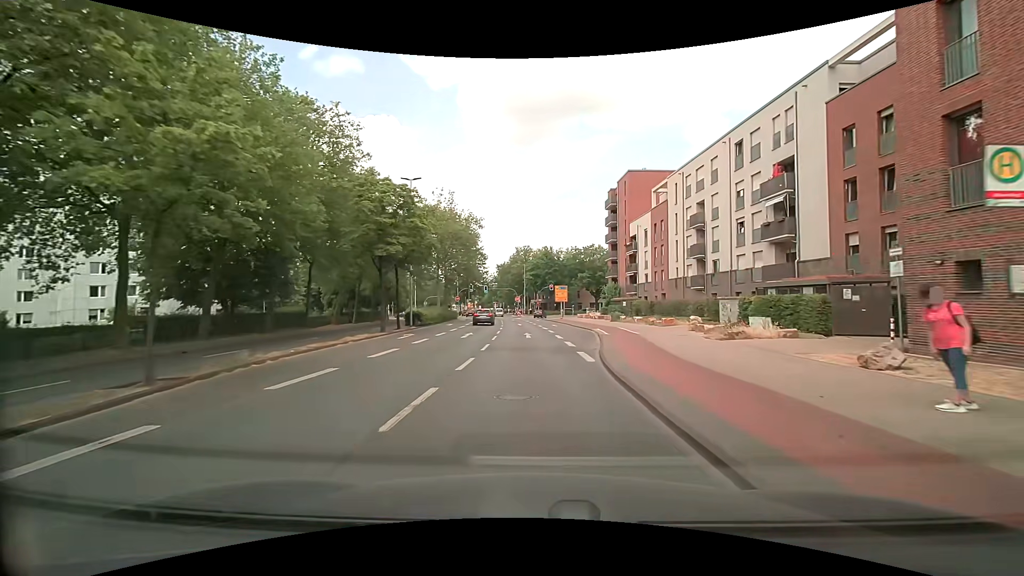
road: secondary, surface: asphalt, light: Day
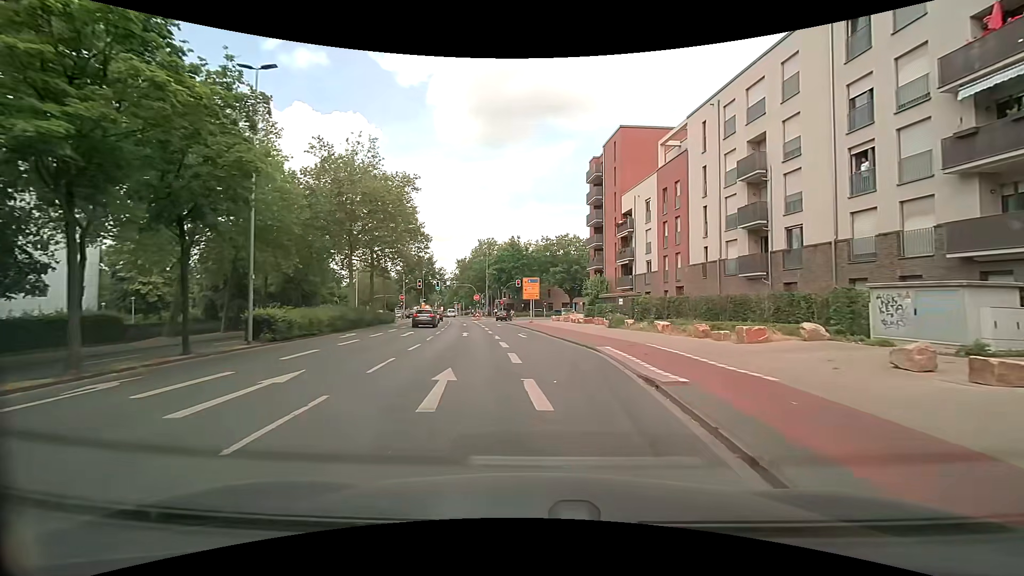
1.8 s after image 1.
(+1.0, +18.6) m; +5°
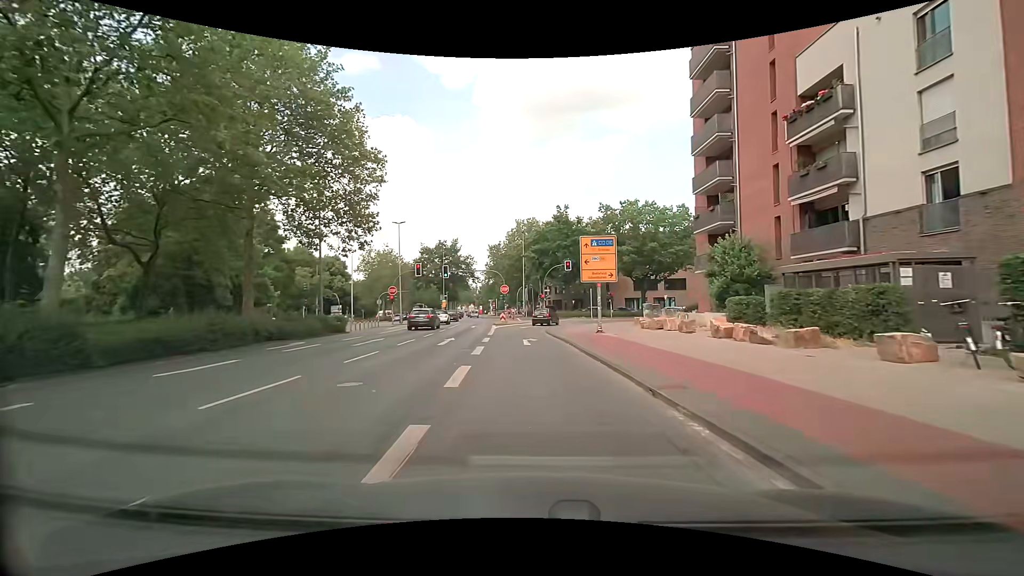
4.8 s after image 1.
(-0.9, +28.3) m; -6°
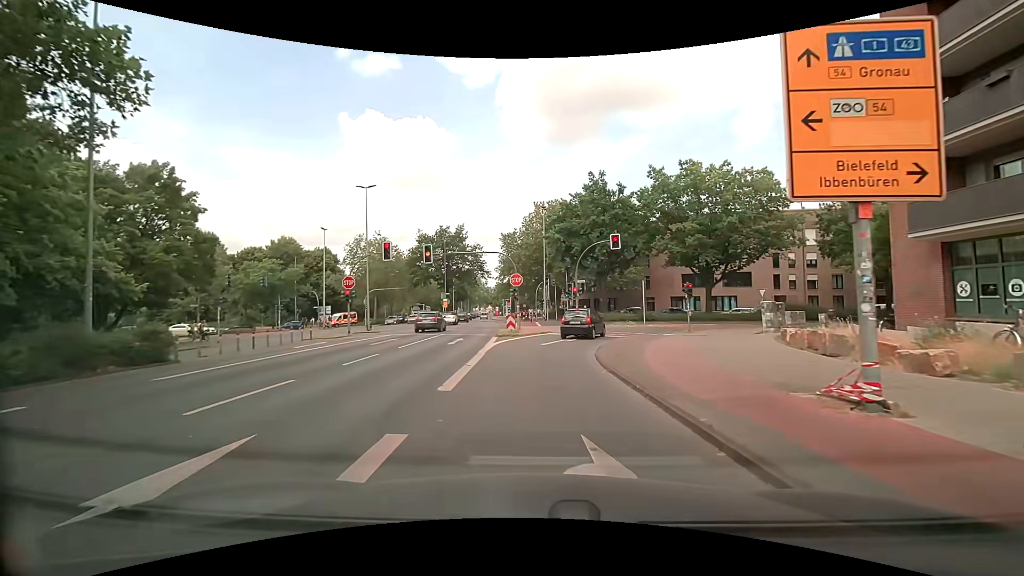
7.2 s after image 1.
(-0.2, +18.0) m; -1°
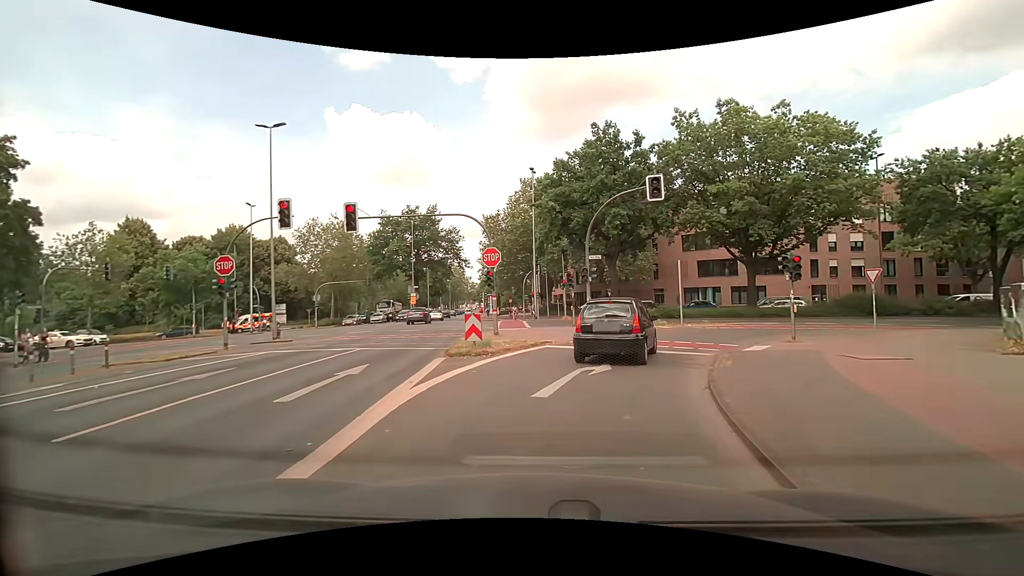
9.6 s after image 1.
(-0.1, +13.0) m; +2°
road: secondary_link
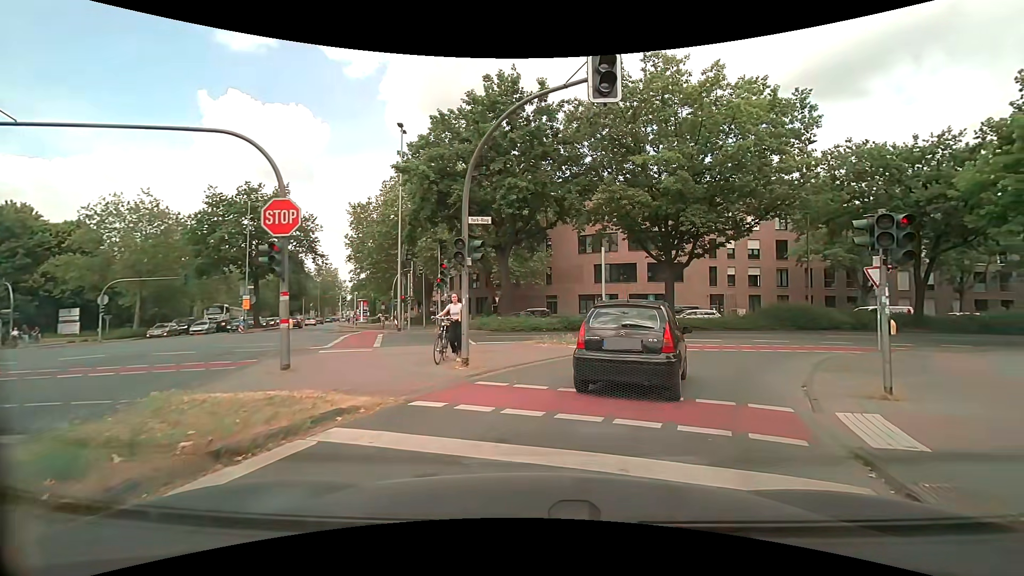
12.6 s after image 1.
(+0.8, +10.4) m; +11°
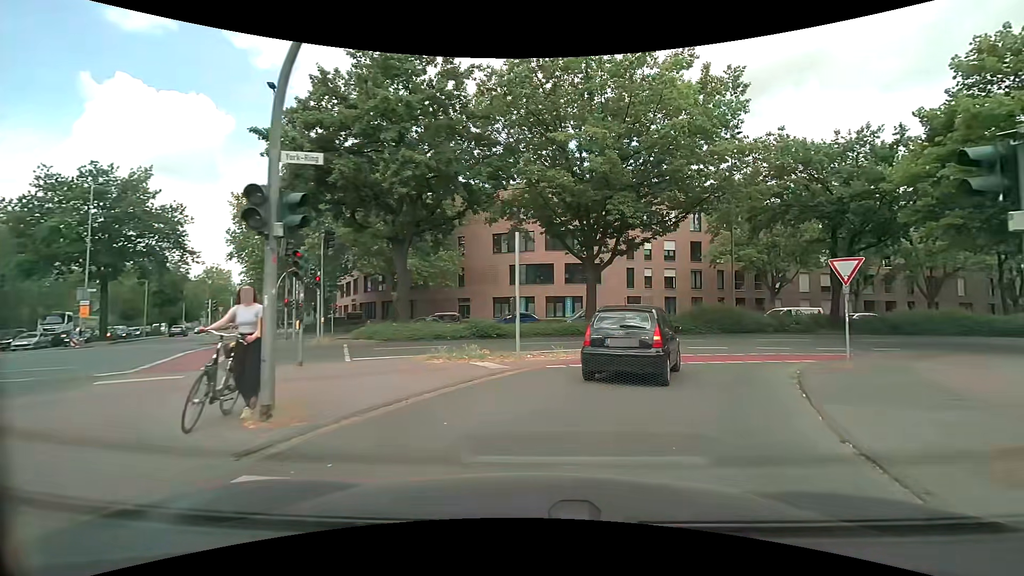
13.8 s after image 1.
(+0.5, +4.8) m; +10°
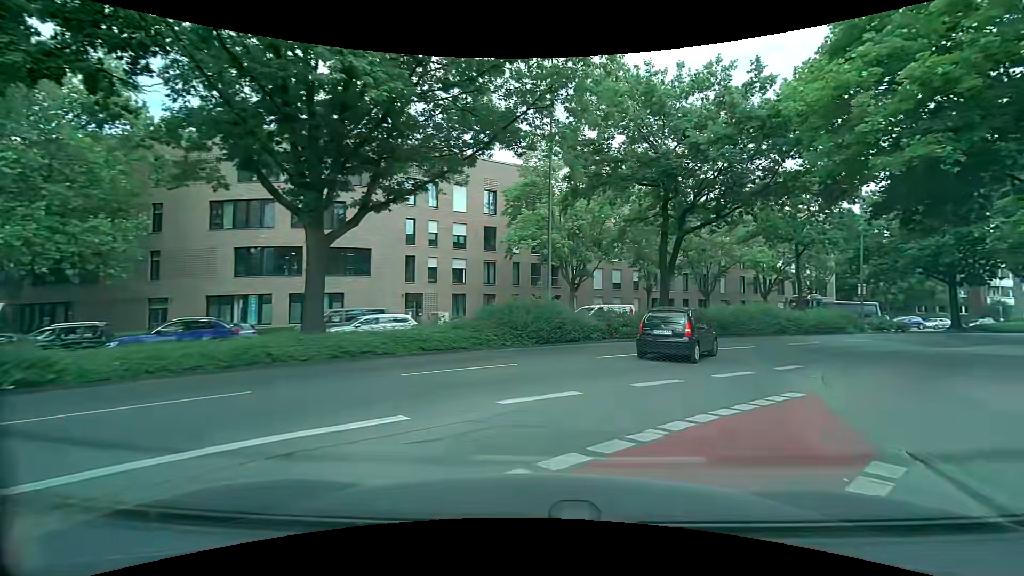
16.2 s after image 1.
(+2.9, +13.1) m; +24°
